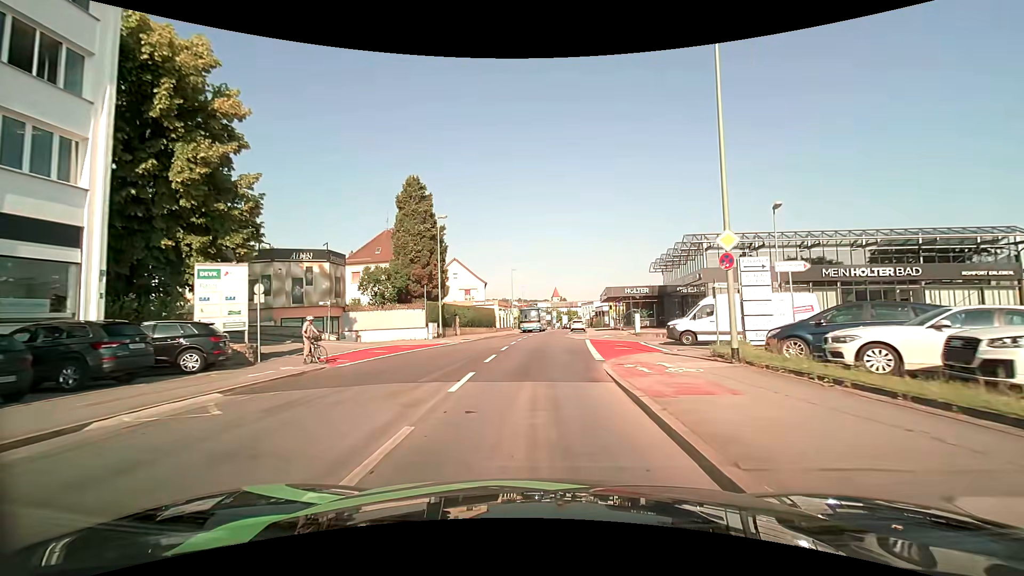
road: tertiary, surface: asphalt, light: Day
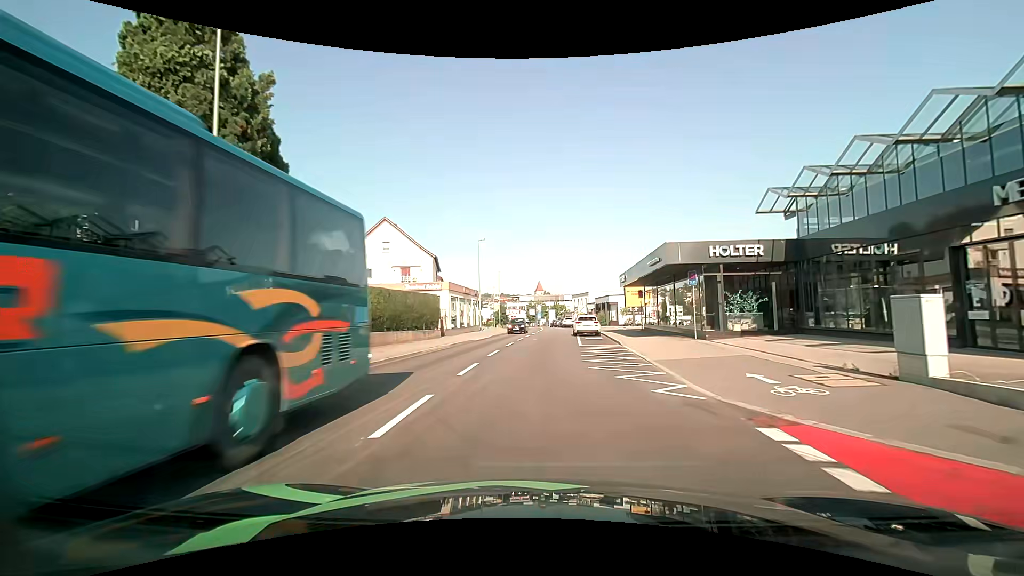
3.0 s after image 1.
(+0.2, +27.6) m; +1°
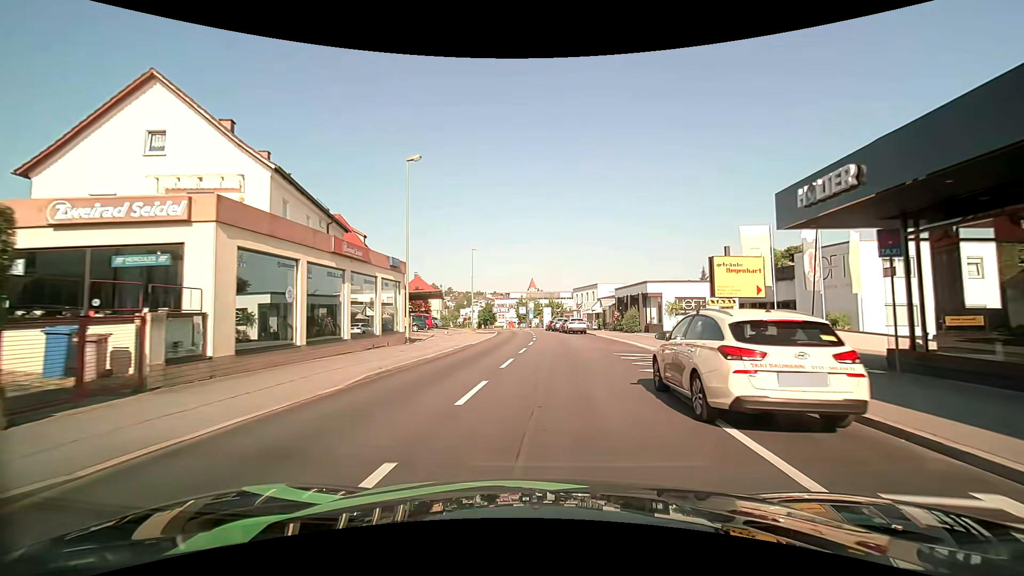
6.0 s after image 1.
(+0.4, +28.0) m; +1°
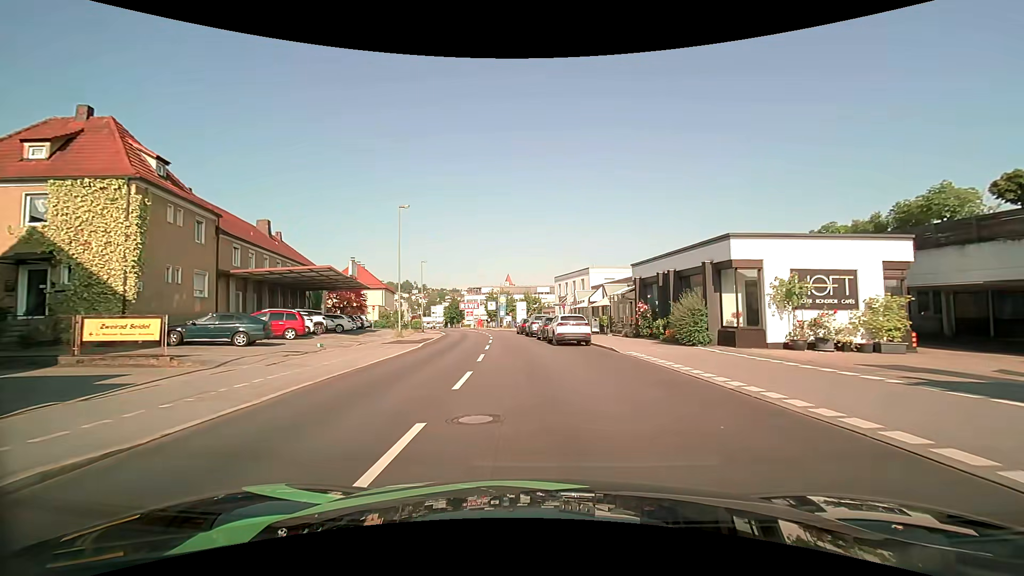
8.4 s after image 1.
(+0.7, +22.5) m; +3°
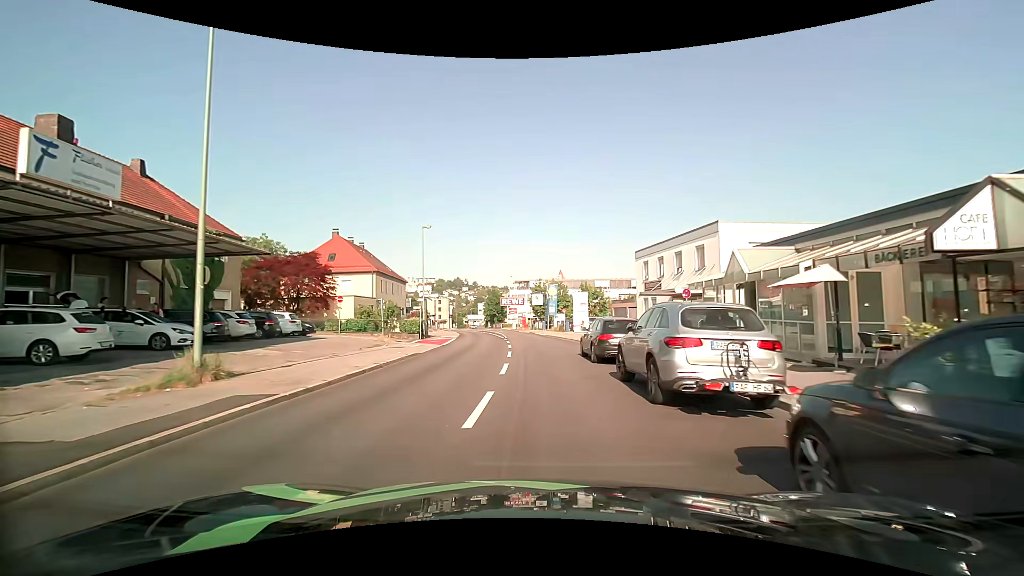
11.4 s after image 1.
(-1.6, +27.3) m; -6°
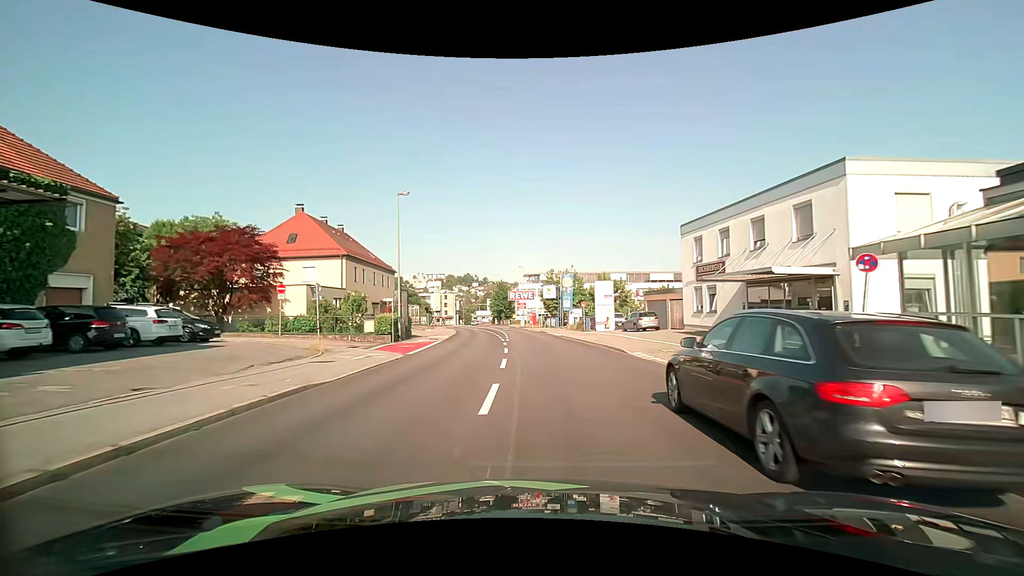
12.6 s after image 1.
(-0.1, +11.3) m; -1°
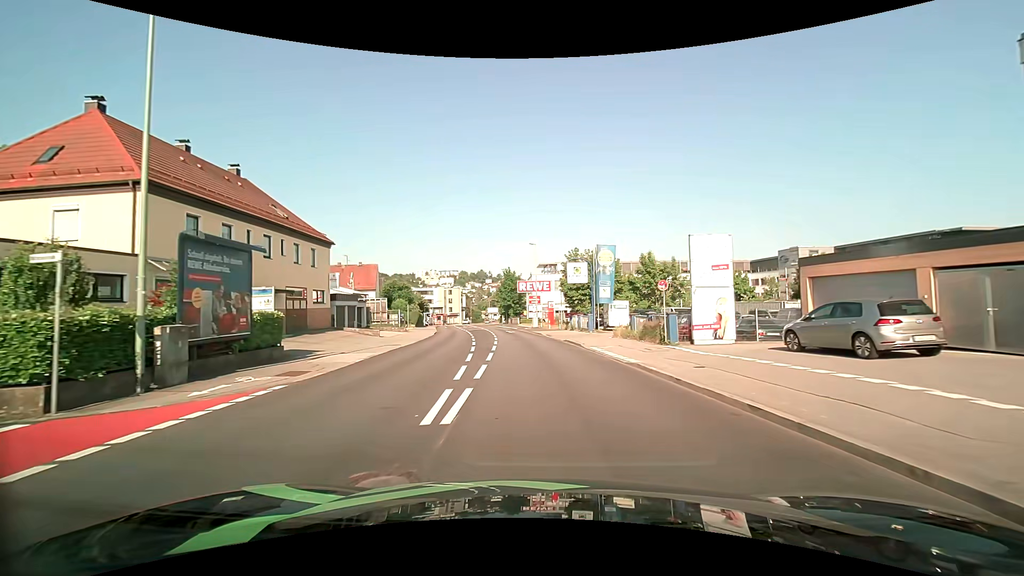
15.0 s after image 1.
(-0.6, +23.5) m; -2°
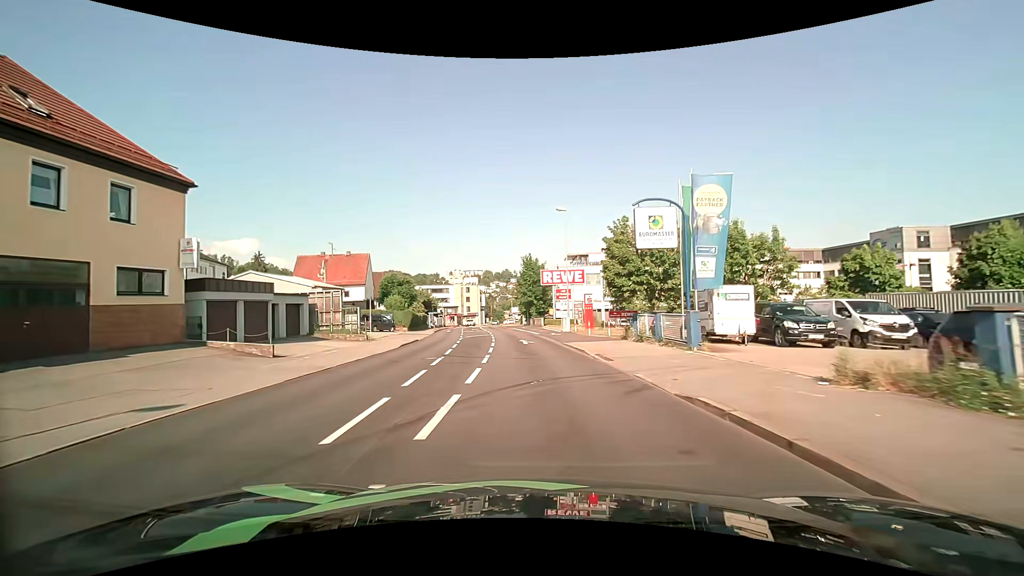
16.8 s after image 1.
(-0.4, +19.0) m; -3°
(0, +10) (-1, +20) (-1, +30) (-2, +40) (-4, +50) (-5, +60) (-6, +70) (-8, +80) (-9, +90) (-10, +99) m
